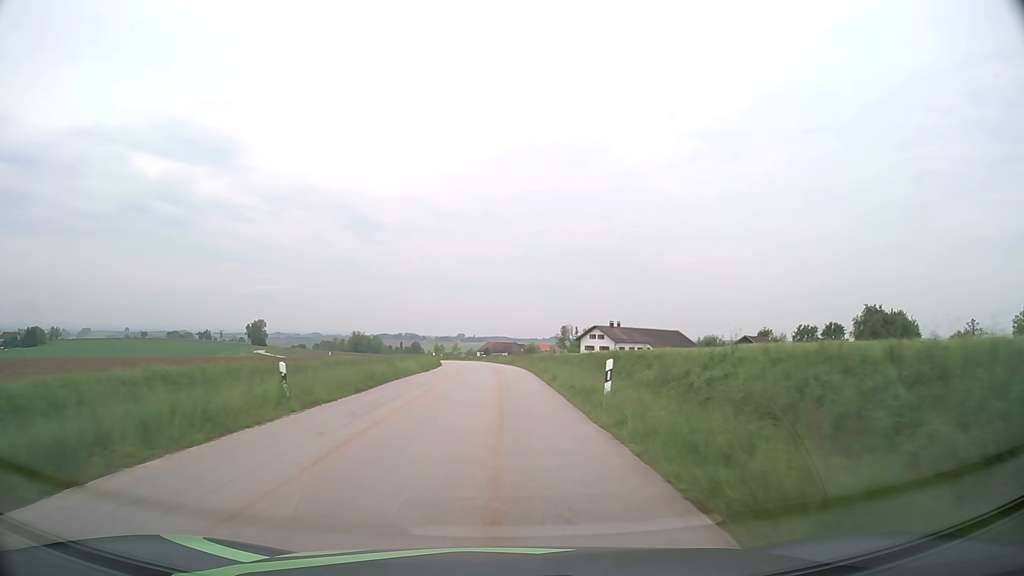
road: tertiary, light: Day
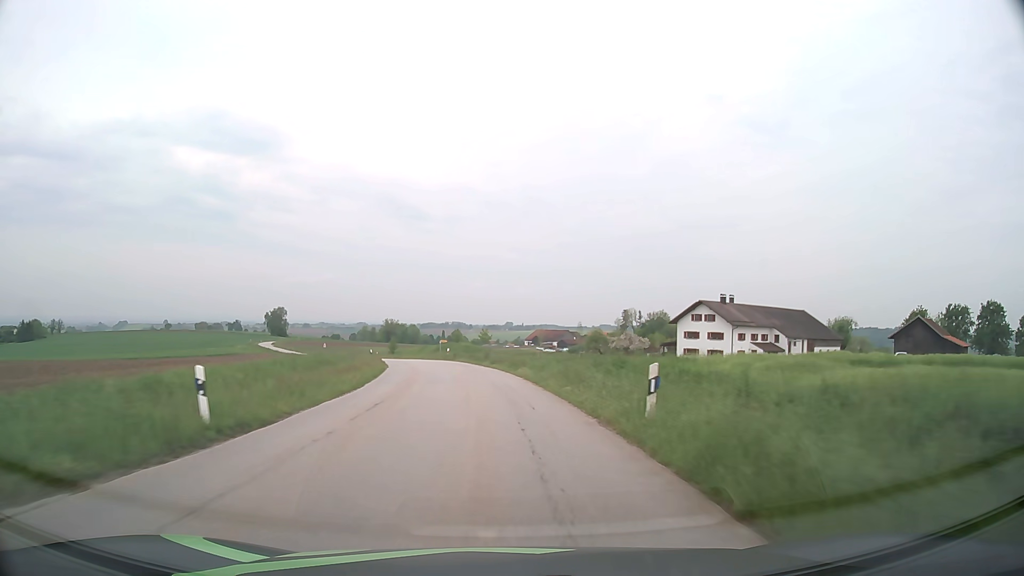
(-1.4, +54.2) m; -4°
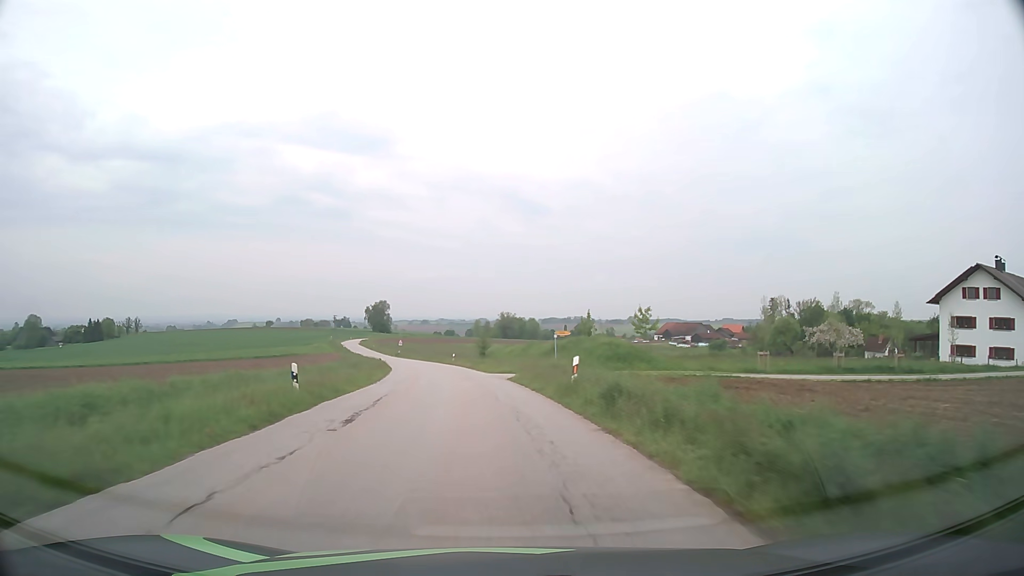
(-3.7, +43.3) m; -10°
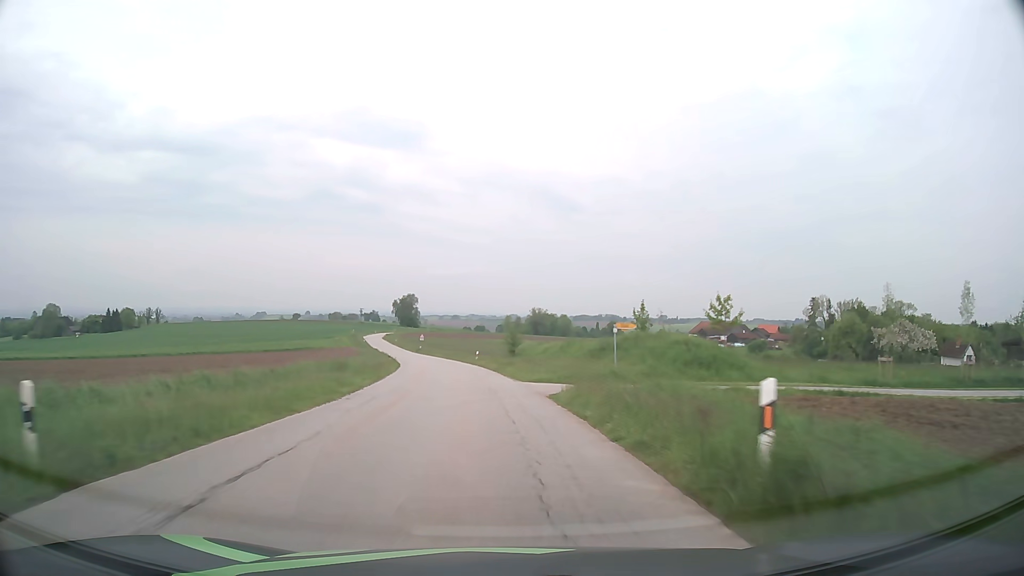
(-0.2, +10.9) m; -3°
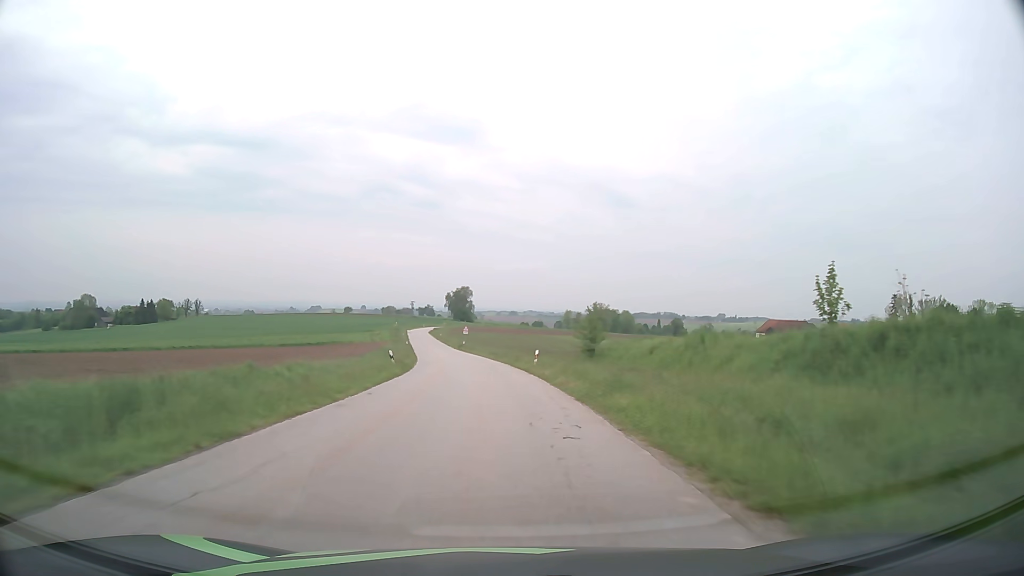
(-0.9, +21.8) m; -5°
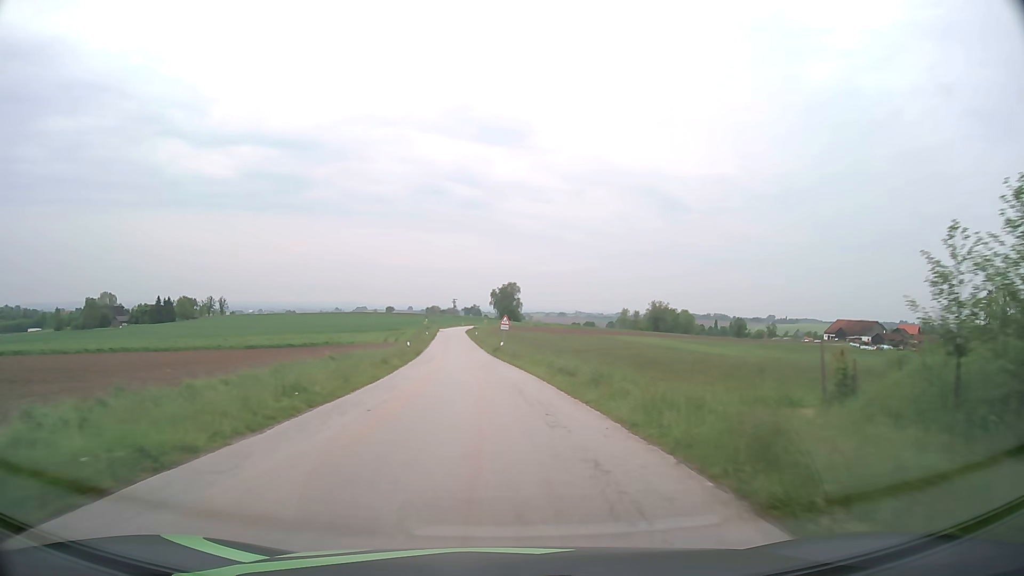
(-1.1, +32.6) m; -4°
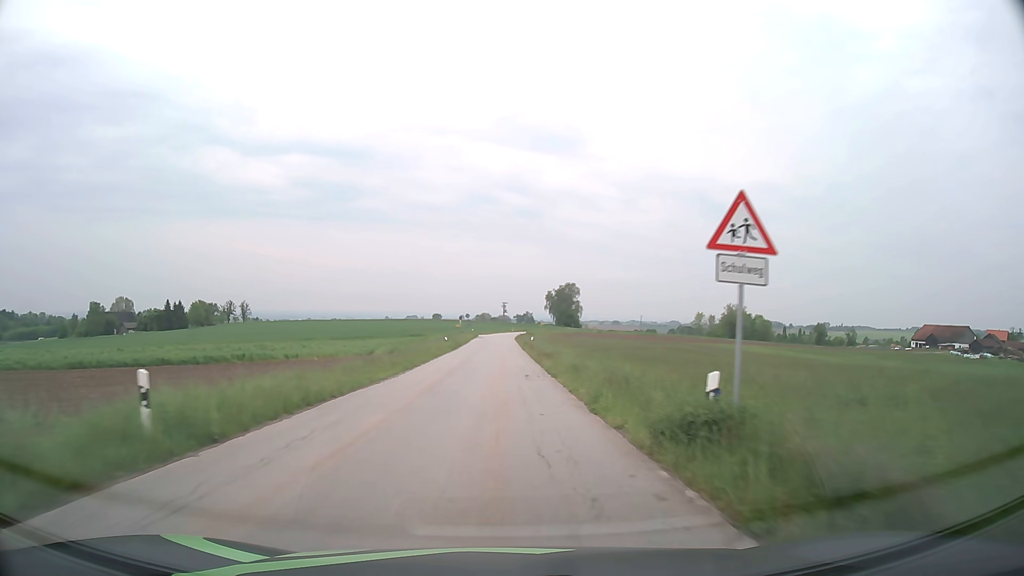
(-2.1, +43.1) m; -4°
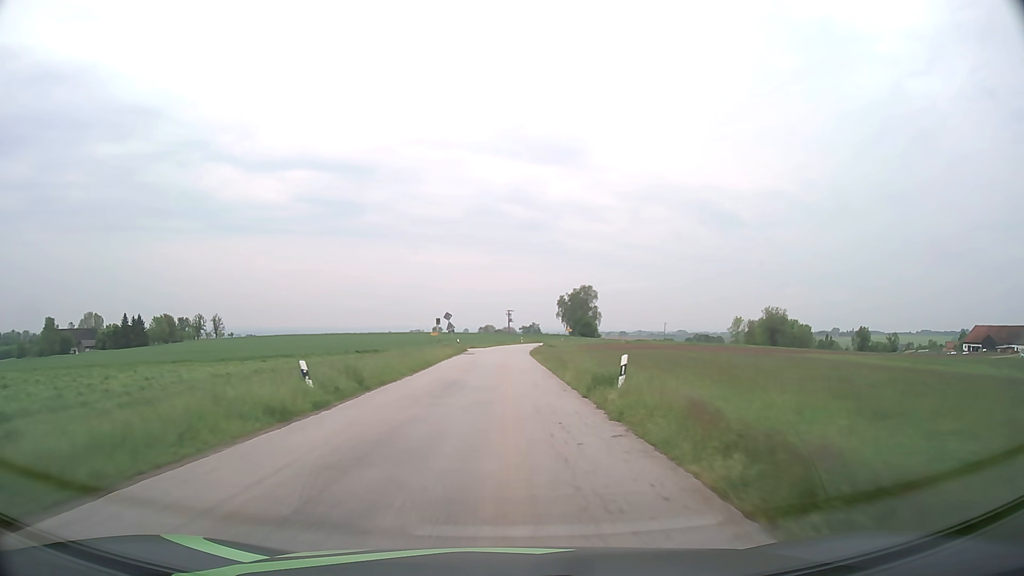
(-0.3, +42.8) m; 0°
(0, +10) (0, +20) (0, +30) (0, +40) (0, +50) (0, +60) (0, +70) (+1, +80) (+2, +90) (+4, +100) m
